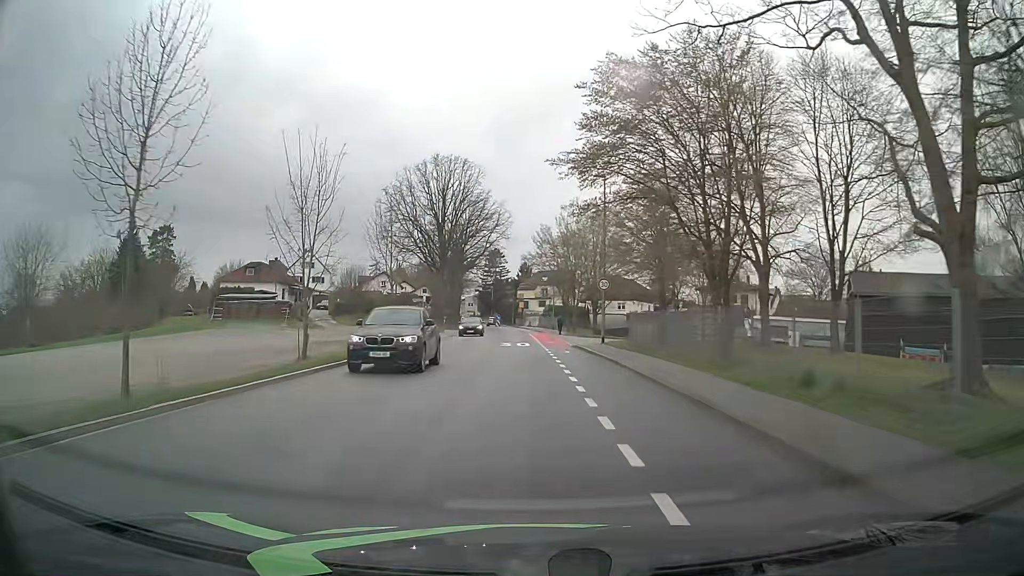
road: tertiary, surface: asphalt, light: Day
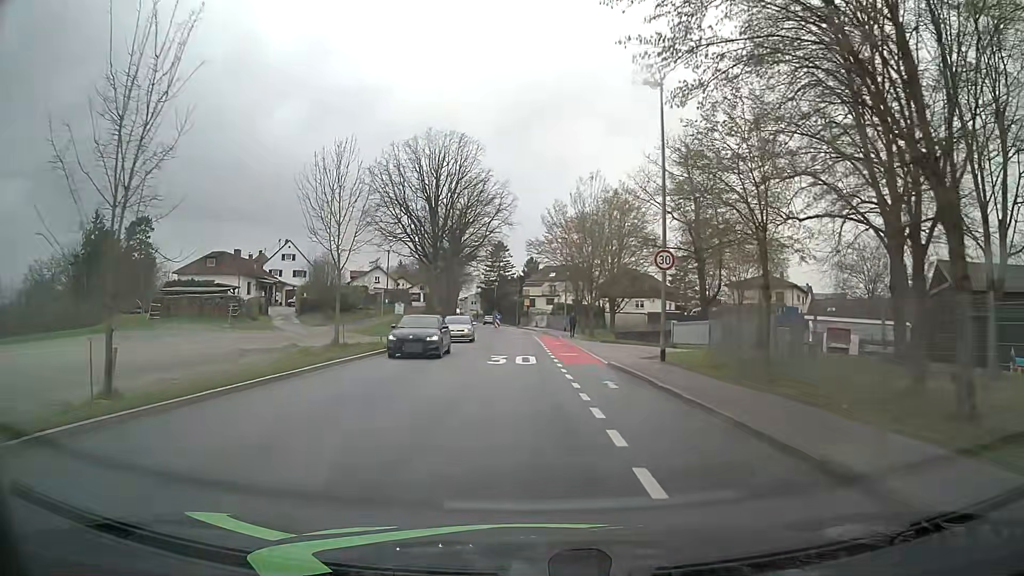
(0.0, +12.9) m; 0°
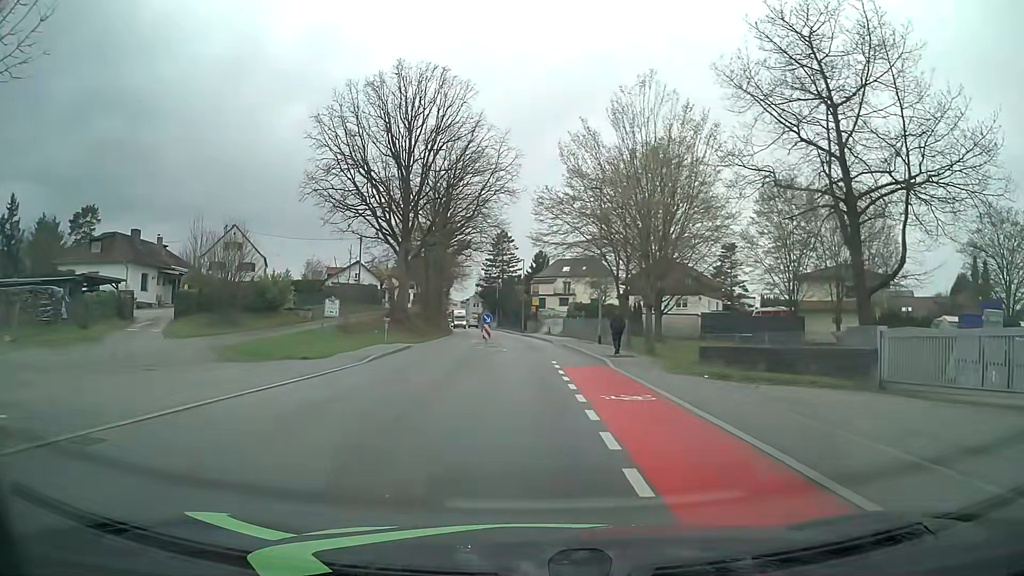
(-0.2, +23.6) m; -1°
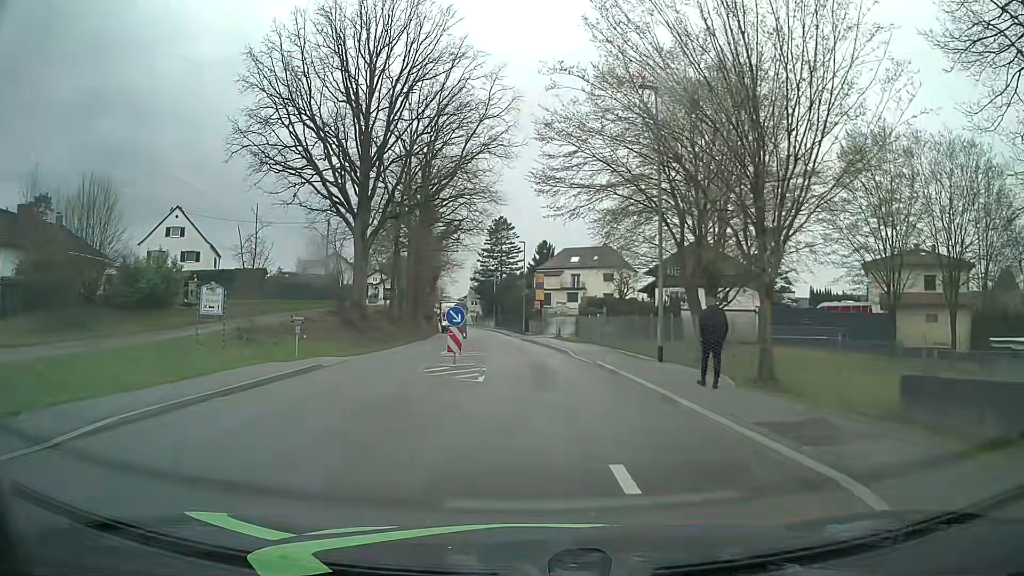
(0.0, +16.1) m; 0°
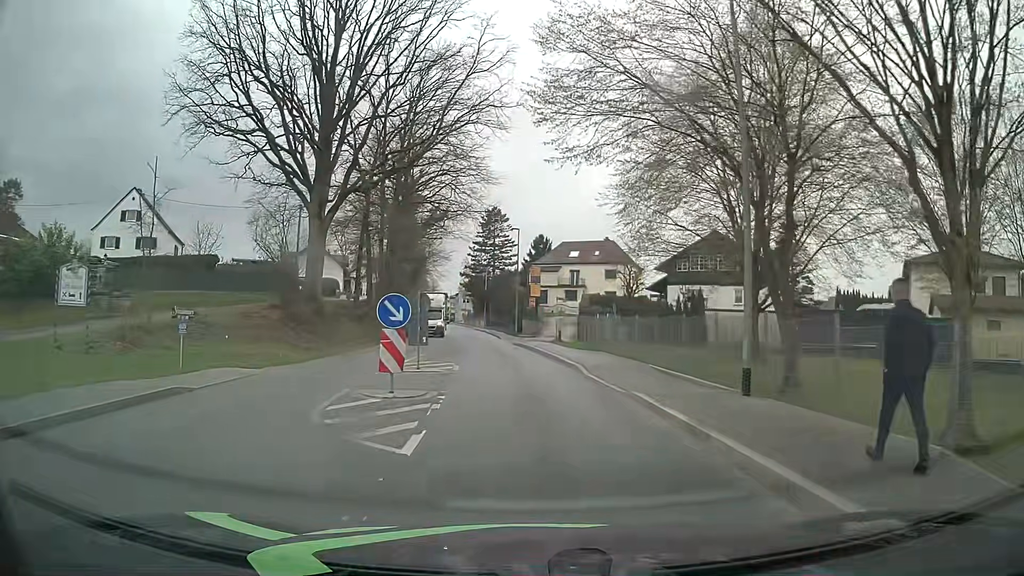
(0.0, +8.4) m; 0°
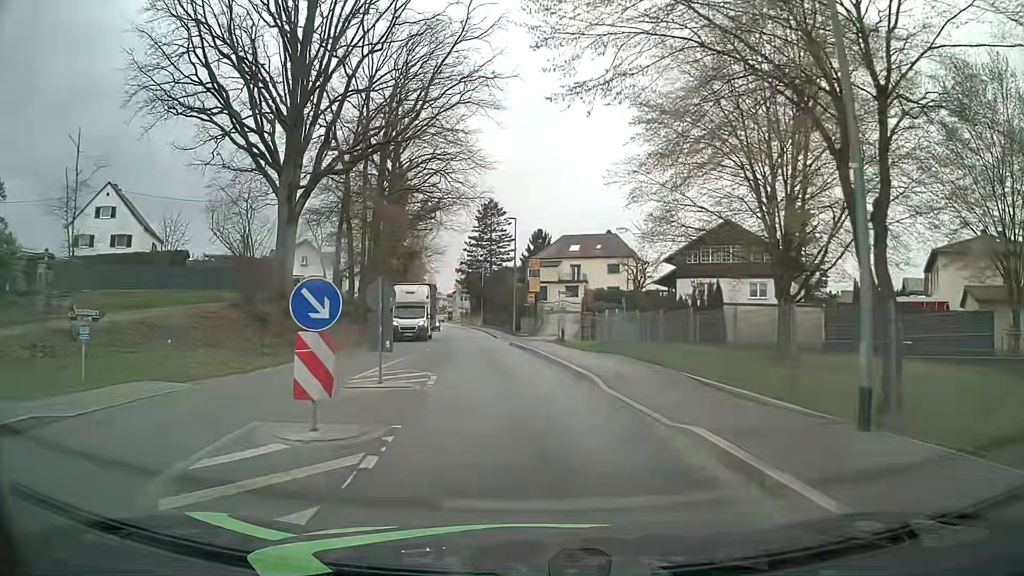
(0.0, +4.3) m; +1°
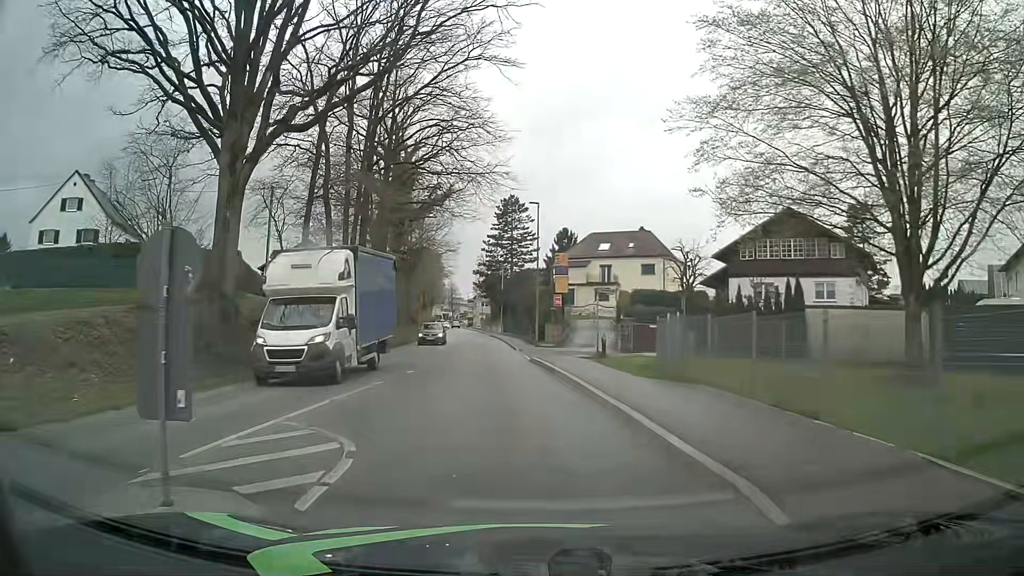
(-0.2, +8.6) m; -2°
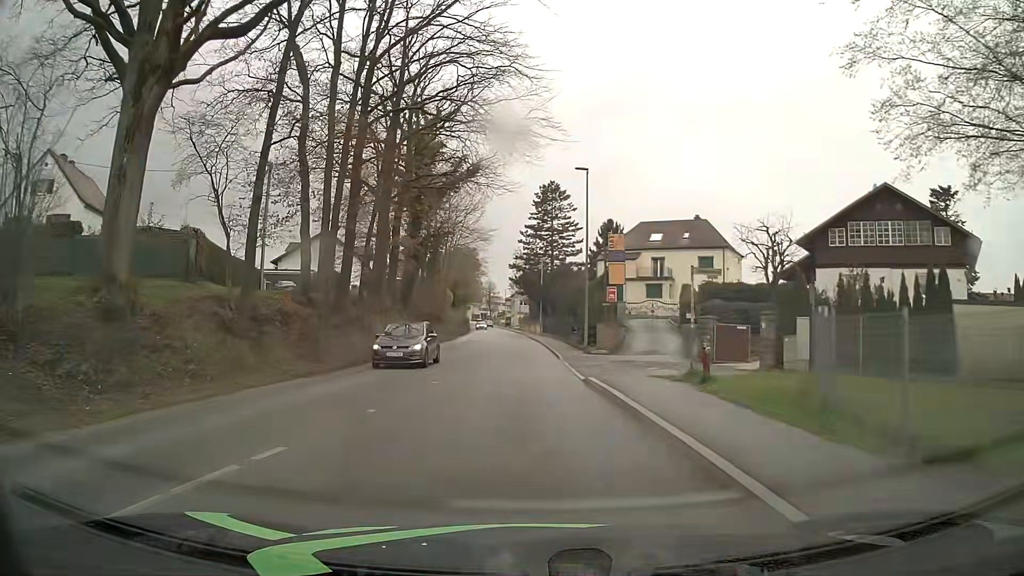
(-0.3, +8.7) m; -5°
(0, +10) (0, +20) (0, +30) (0, +40) (0, +50) (-1, +60) (-1, +70) (-2, +80) (-2, +90) (-3, +100) m
